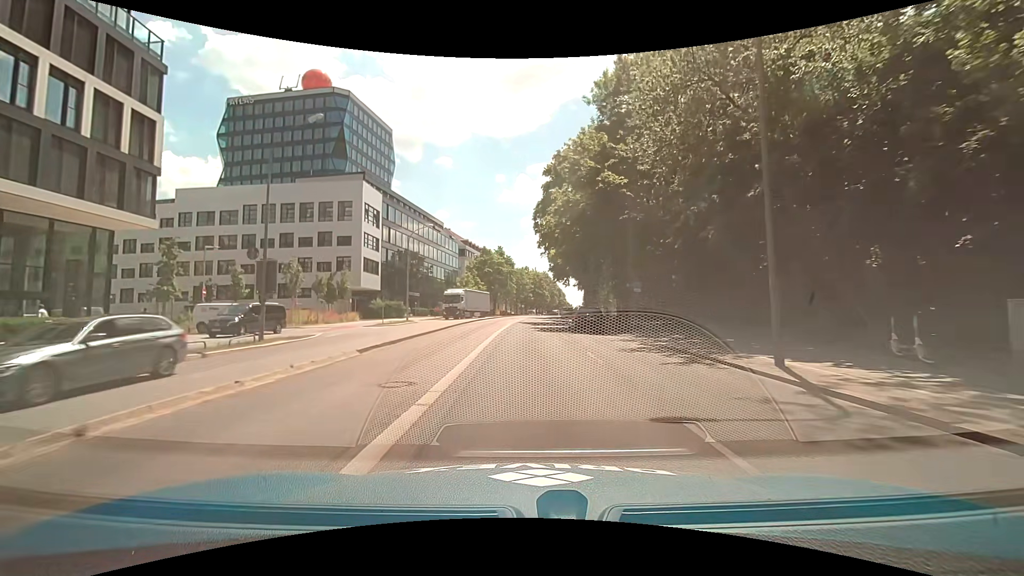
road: secondary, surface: asphalt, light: Day
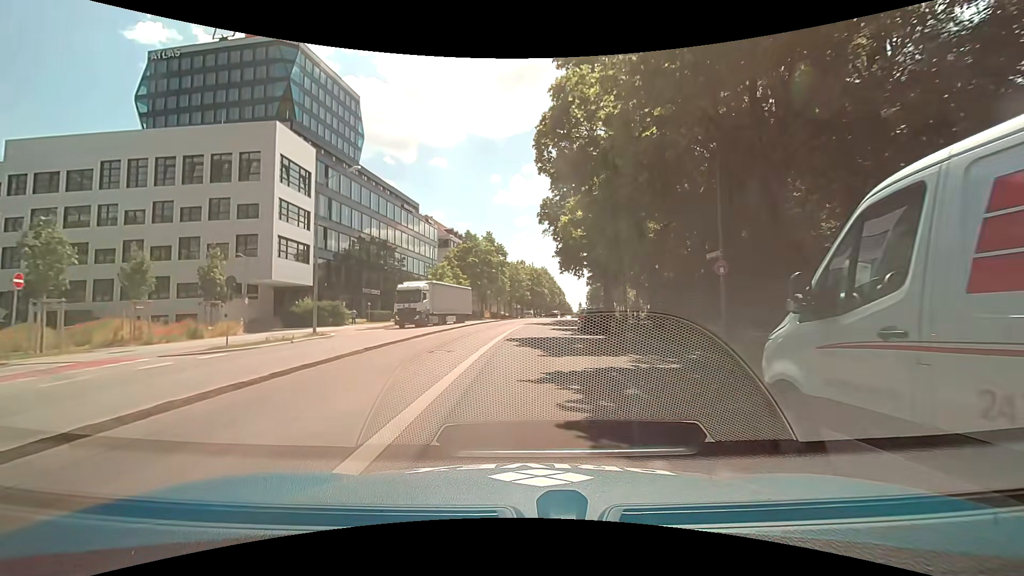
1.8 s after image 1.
(-0.1, +22.8) m; +1°
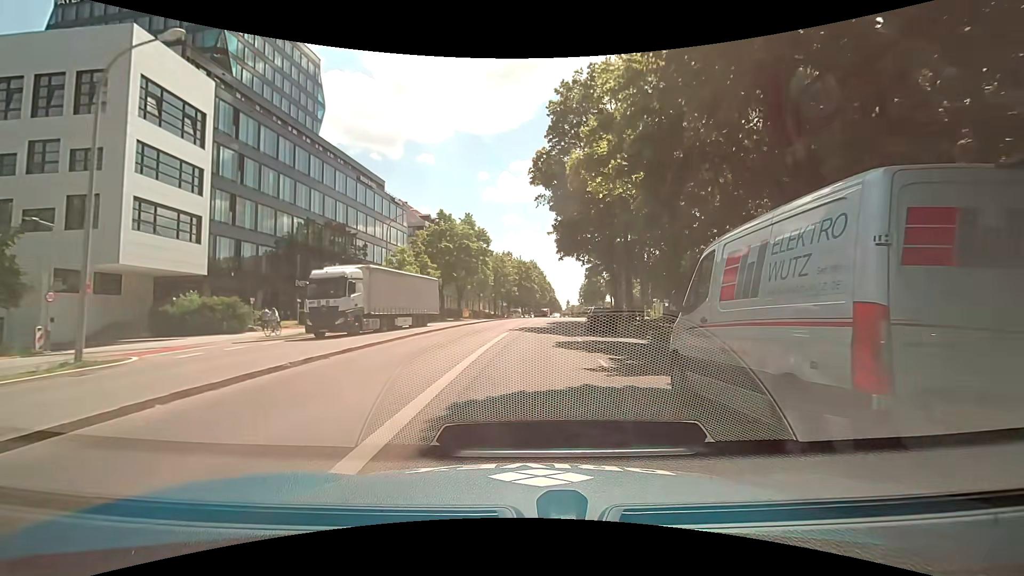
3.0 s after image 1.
(+0.1, +15.2) m; +1°
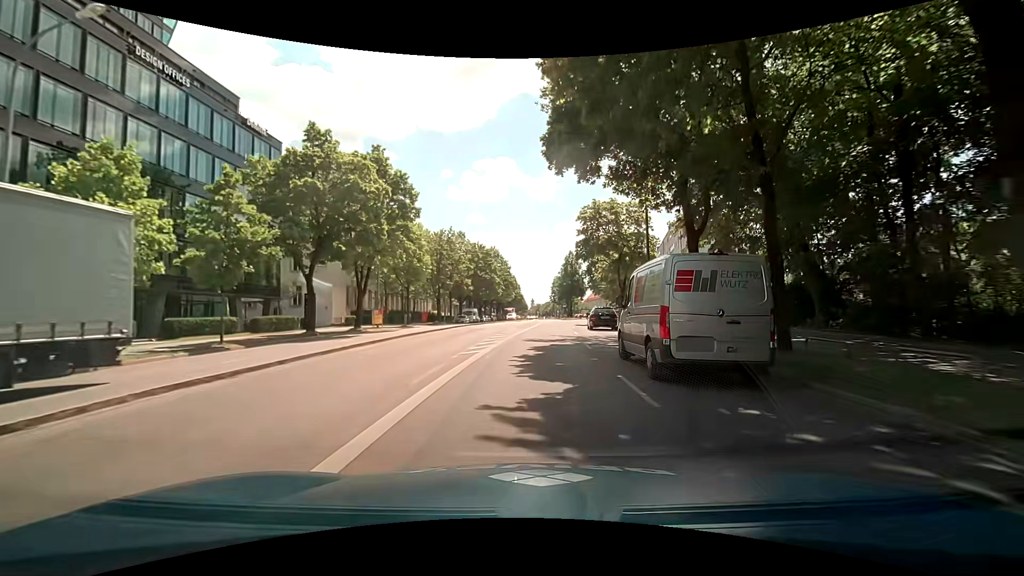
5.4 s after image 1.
(+0.8, +30.6) m; +4°
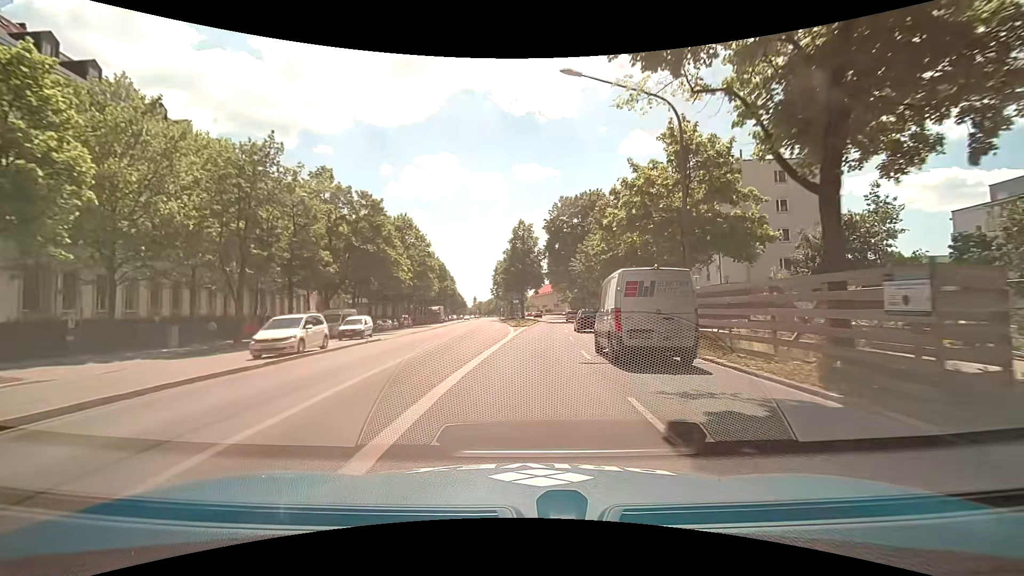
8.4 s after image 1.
(+2.0, +38.3) m; +7°
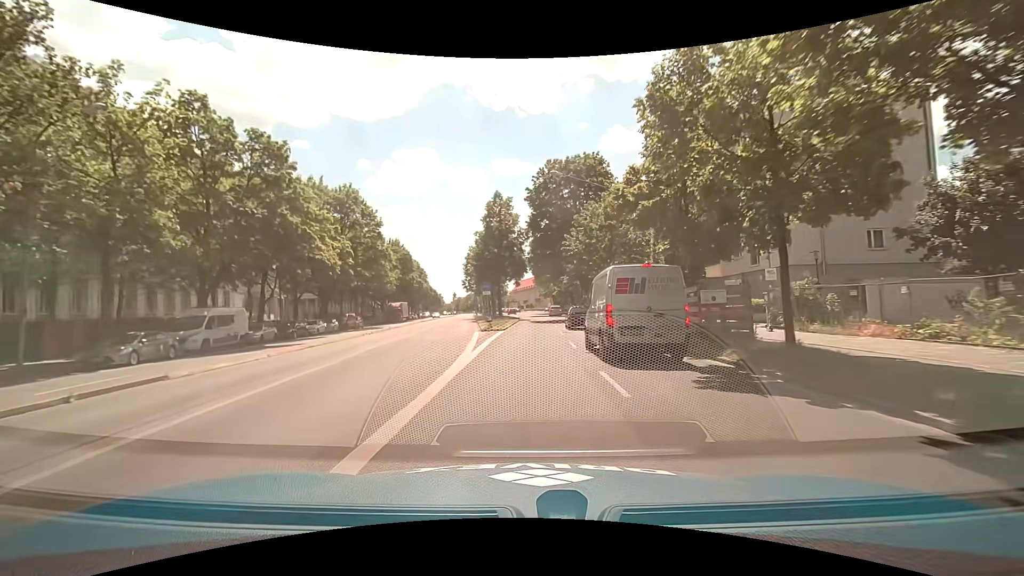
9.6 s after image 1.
(+0.2, +15.4) m; +2°
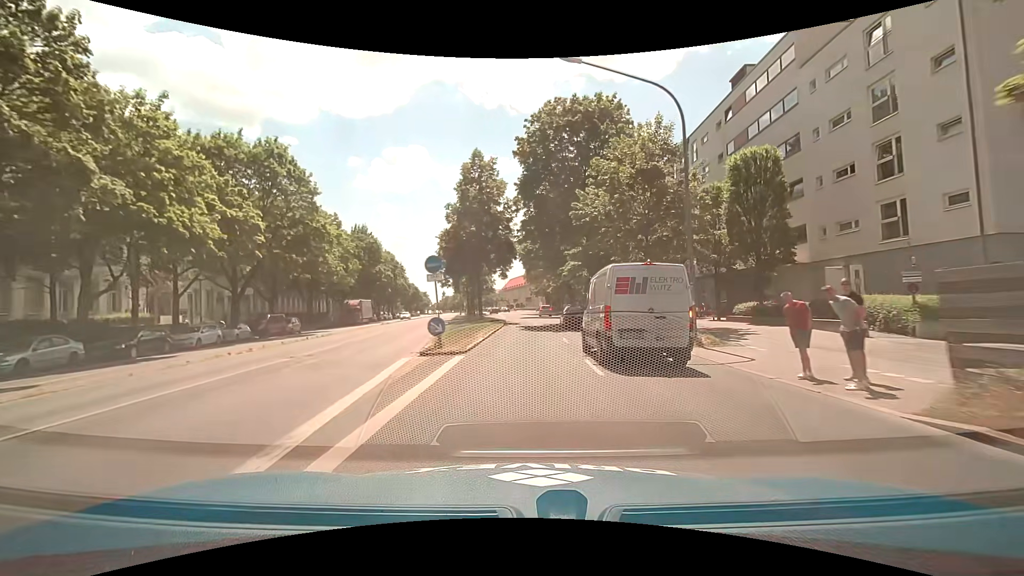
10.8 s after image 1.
(+0.1, +15.5) m; +1°
